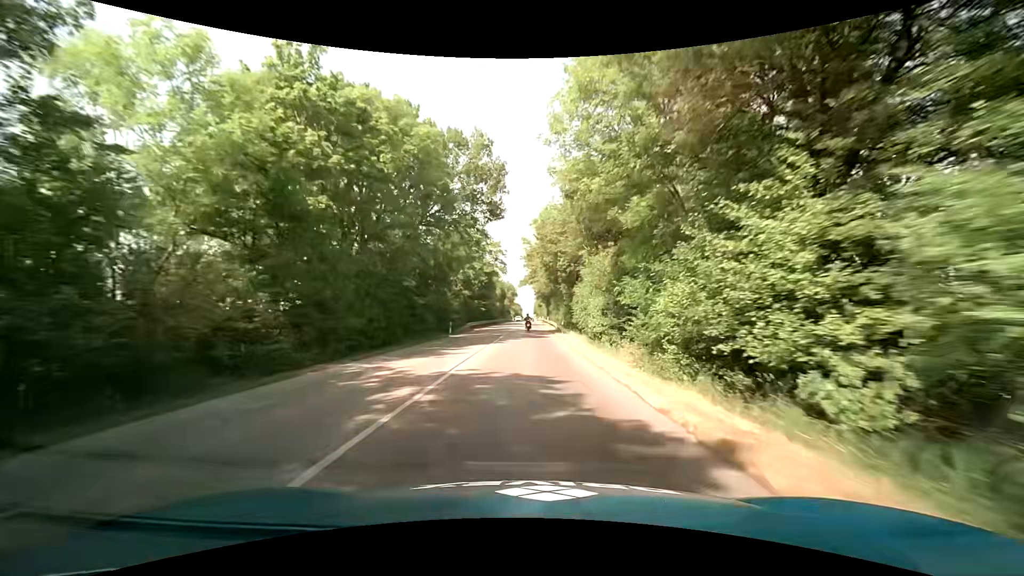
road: tertiary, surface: asphalt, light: Day
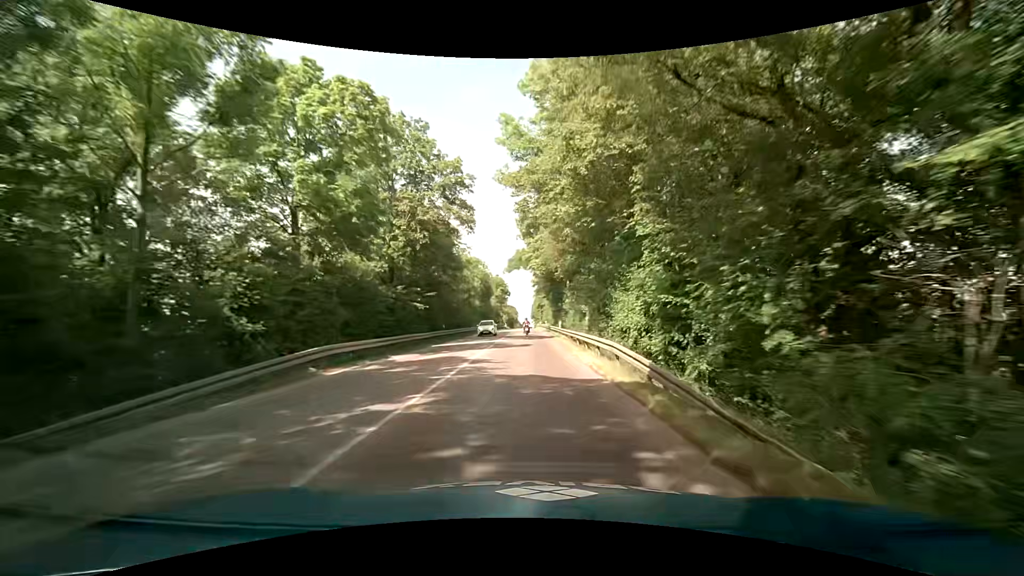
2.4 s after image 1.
(+0.1, +38.9) m; +1°
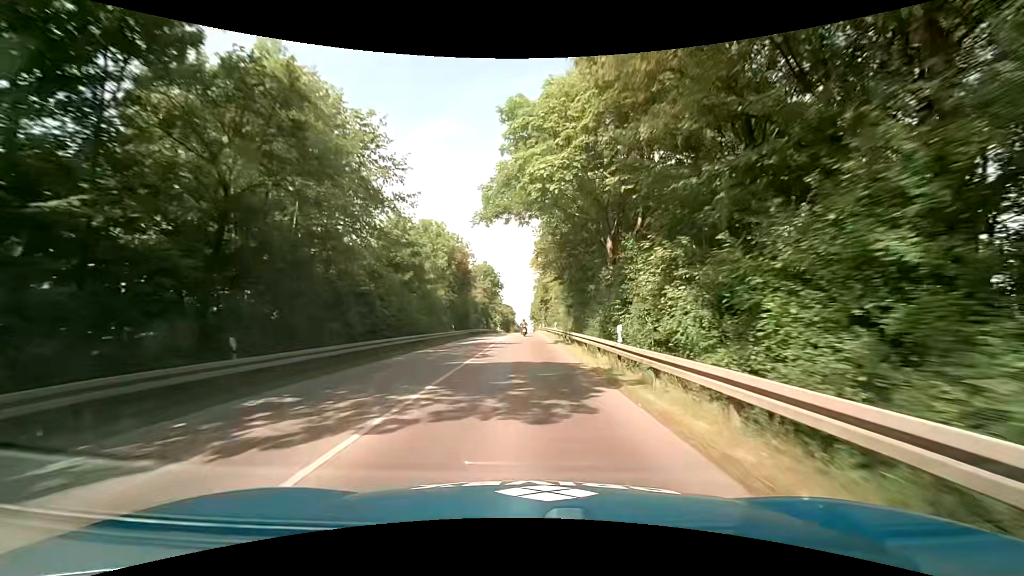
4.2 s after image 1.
(-0.5, +28.9) m; -1°
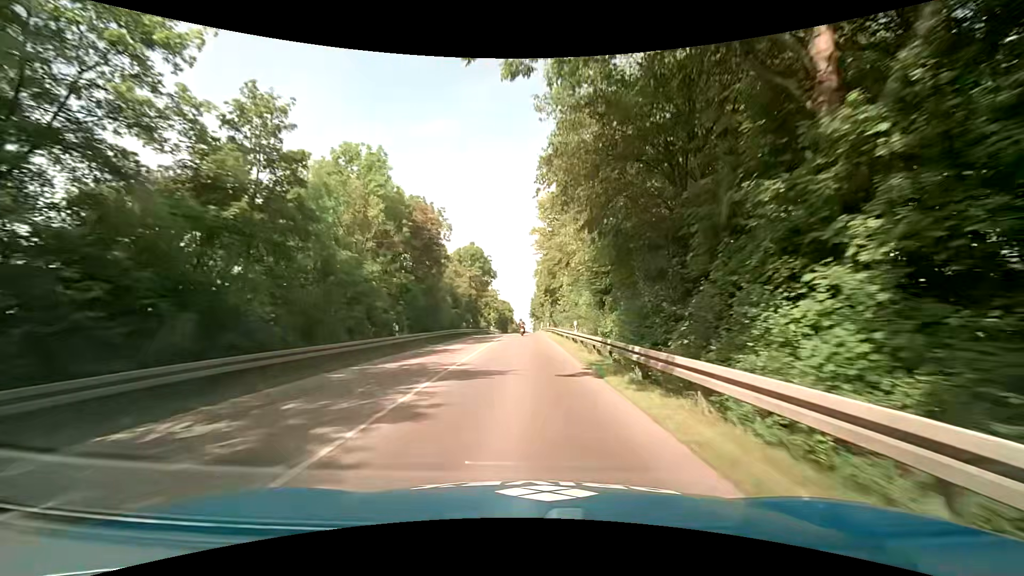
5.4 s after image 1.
(+0.1, +19.2) m; 0°
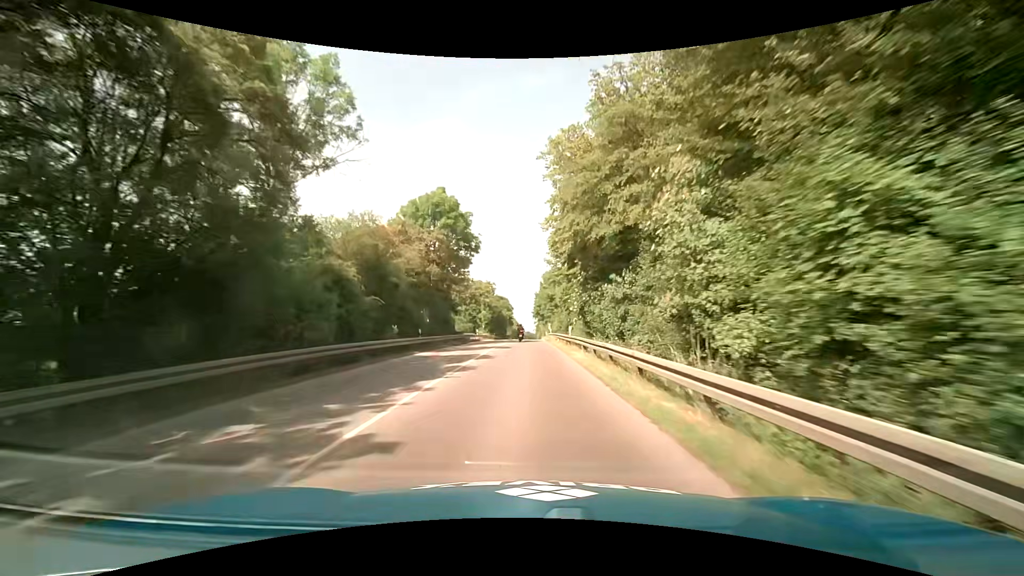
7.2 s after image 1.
(0.0, +28.5) m; 0°
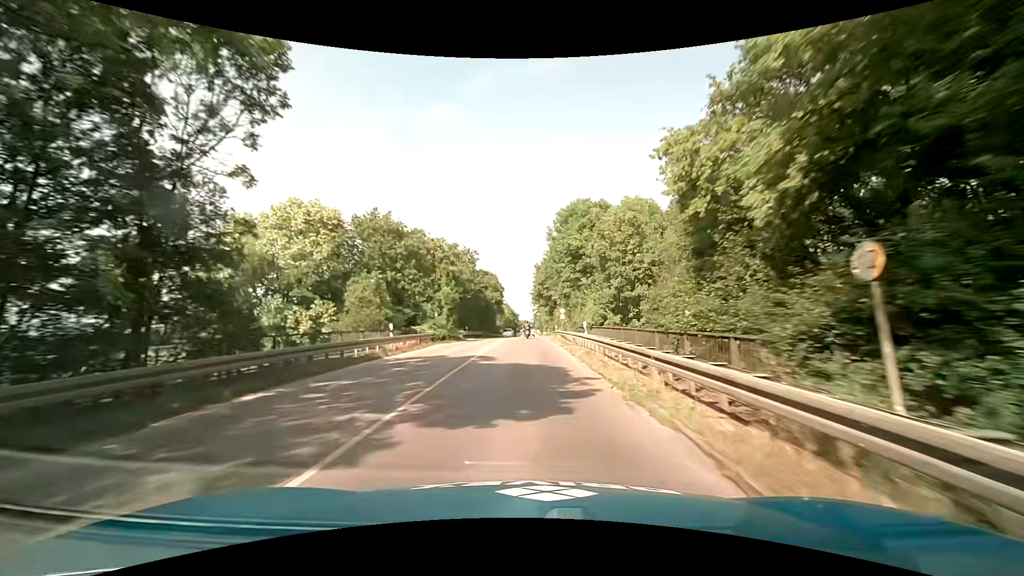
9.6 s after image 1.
(-0.2, +37.3) m; 0°
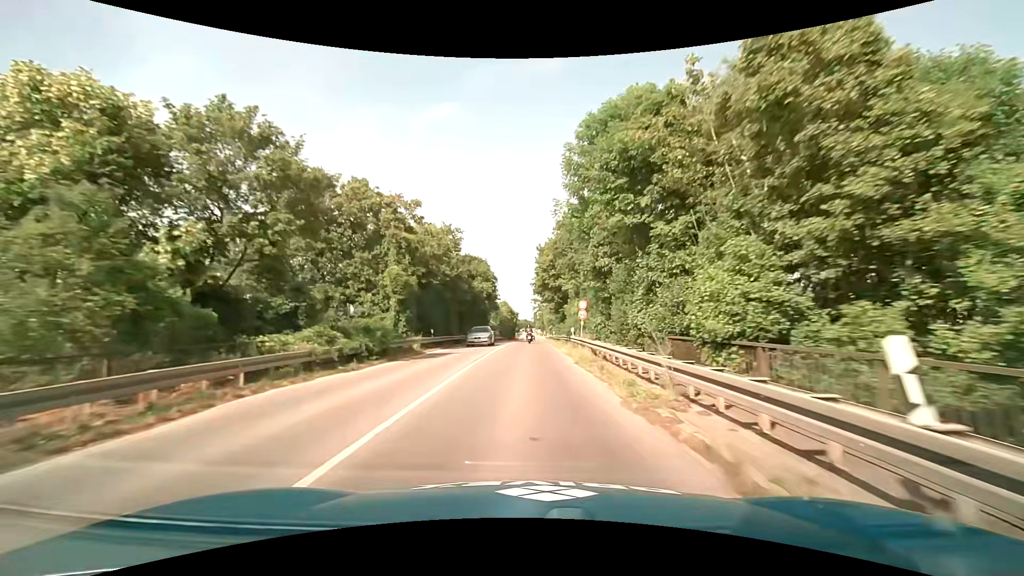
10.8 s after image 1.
(0.0, +18.4) m; 0°
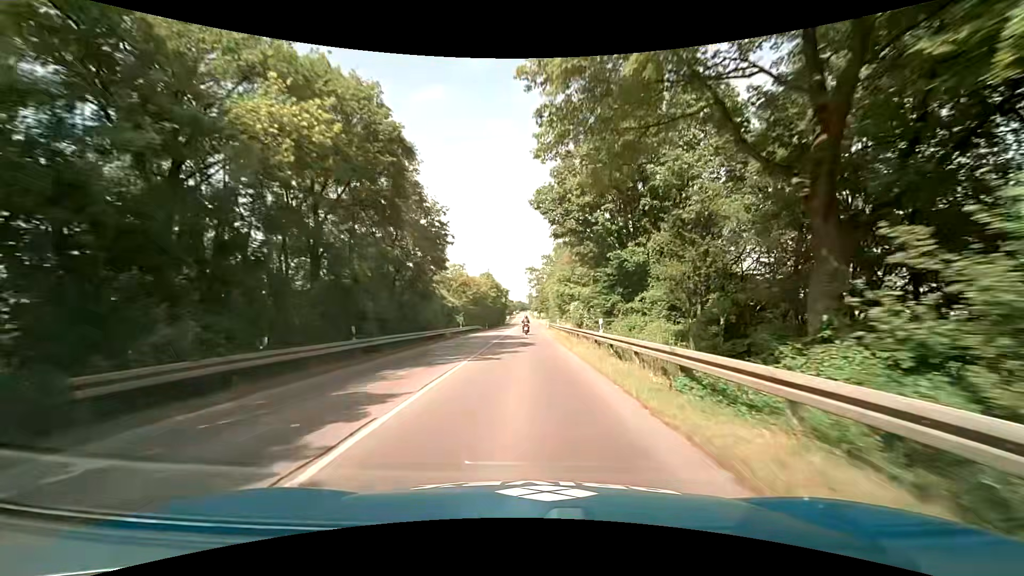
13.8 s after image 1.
(+0.3, +45.7) m; +1°
(0, +10) (0, +20) (0, +30) (0, +40) (0, +50) (0, +60) (0, +70) (0, +80) (+1, +90) (+1, +100) m
